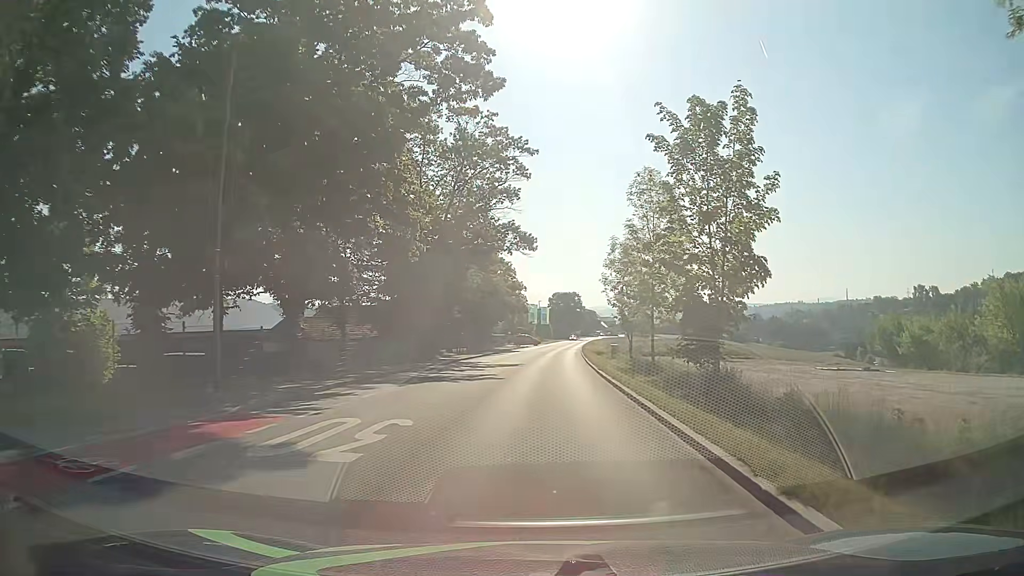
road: tertiary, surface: asphalt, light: Day
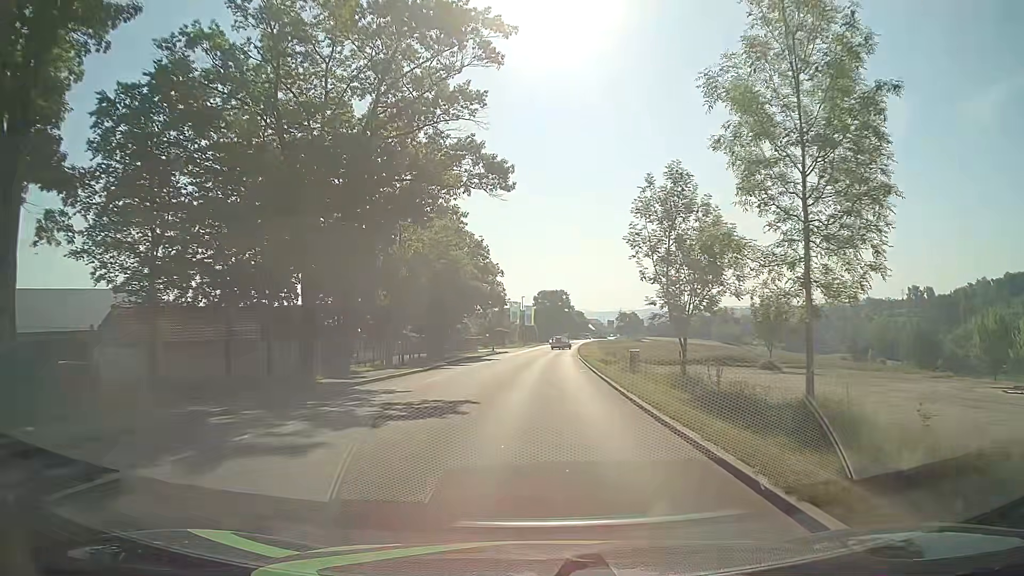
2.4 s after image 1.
(+0.7, +21.1) m; +2°
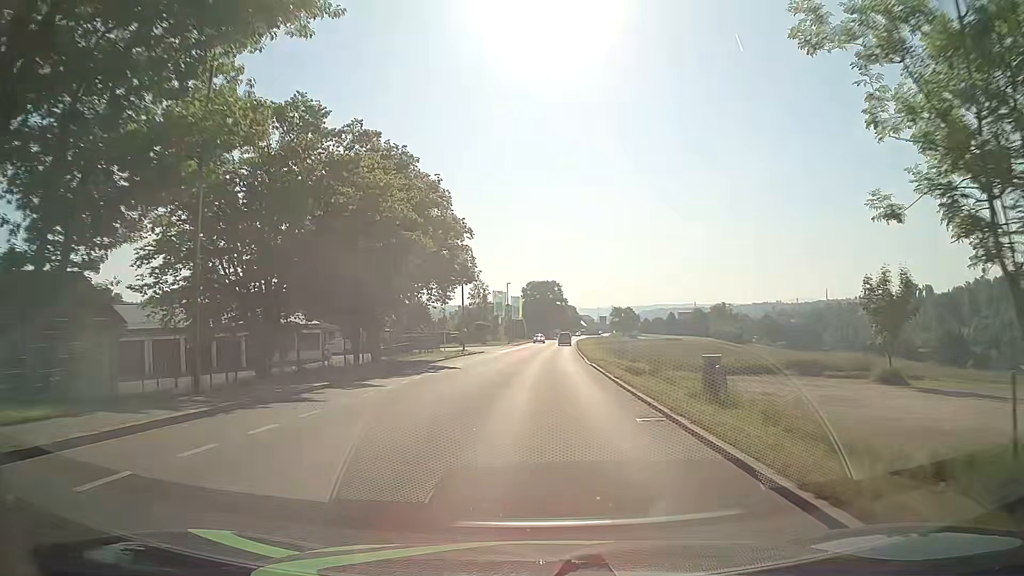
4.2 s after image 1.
(+0.3, +19.8) m; +1°
(0, +10) (0, +20) (+1, +30) (+1, +40) (+1, +50) (+2, +60) (+2, +70) (+3, +80) (+4, +90) (+4, +100) m
